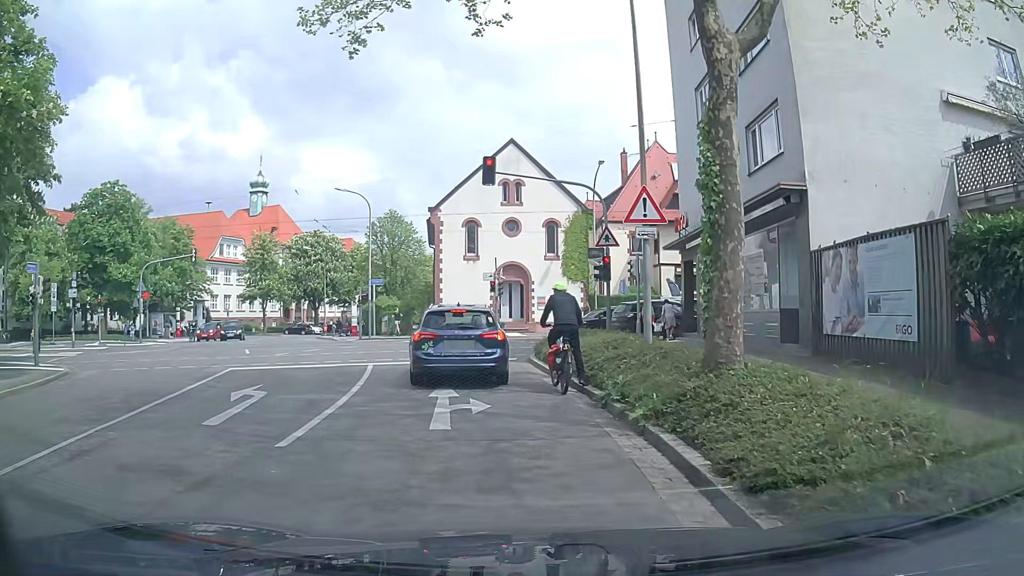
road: unclassified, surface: asphalt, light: Day
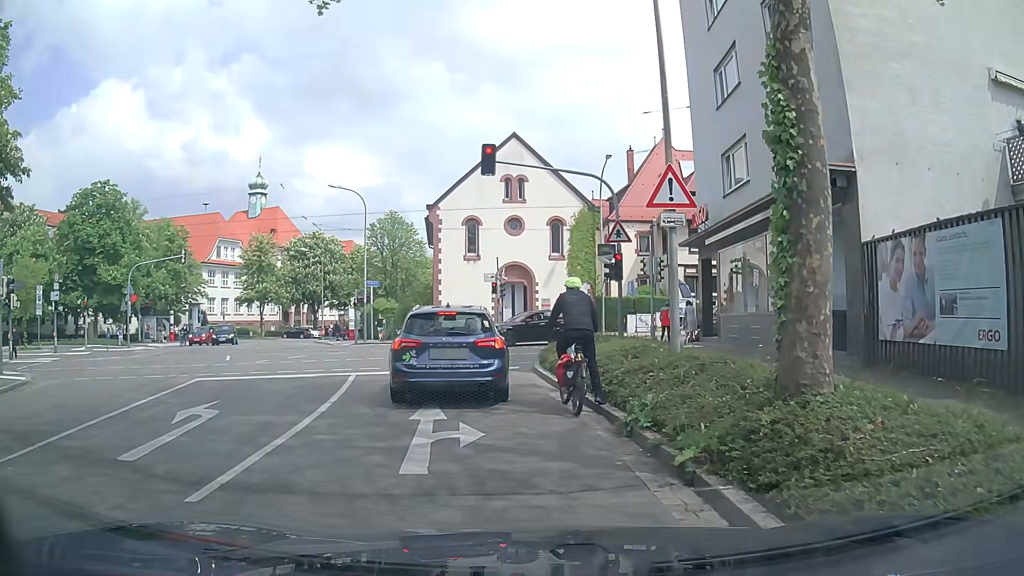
(+0.1, +2.0) m; -1°
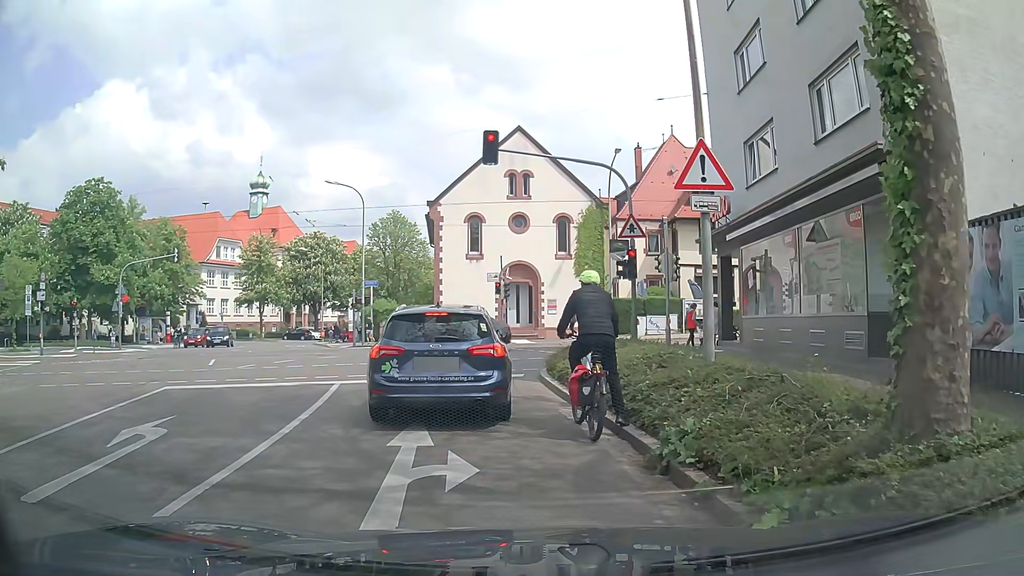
(0.0, +1.6) m; 0°
